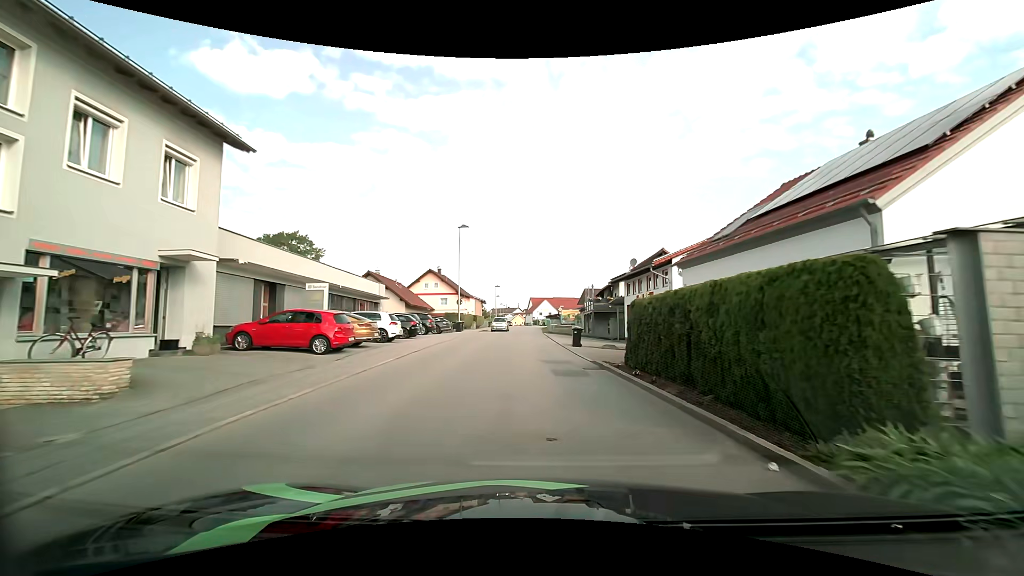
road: unclassified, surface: asphalt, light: Day
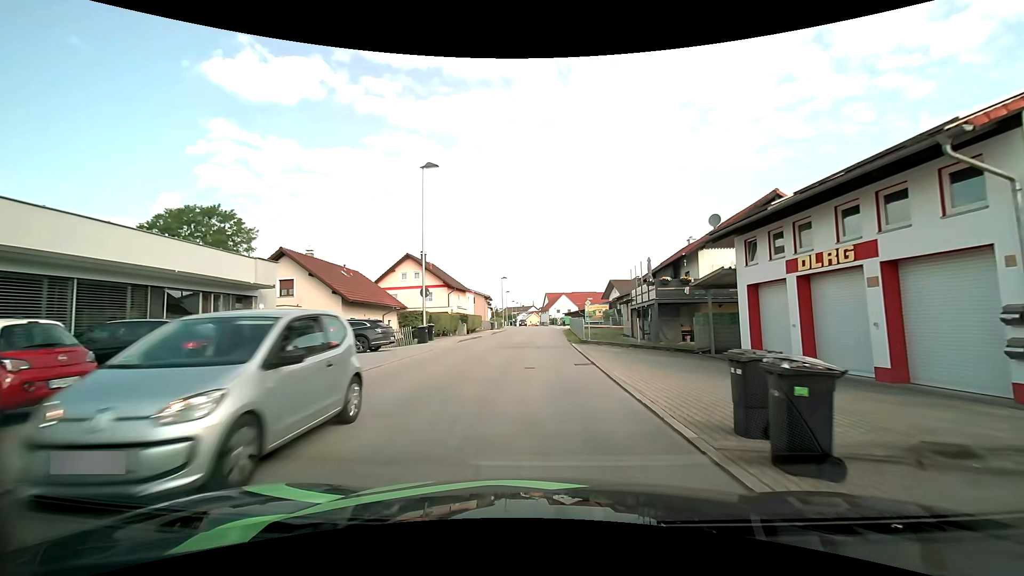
(-0.4, +19.7) m; -2°
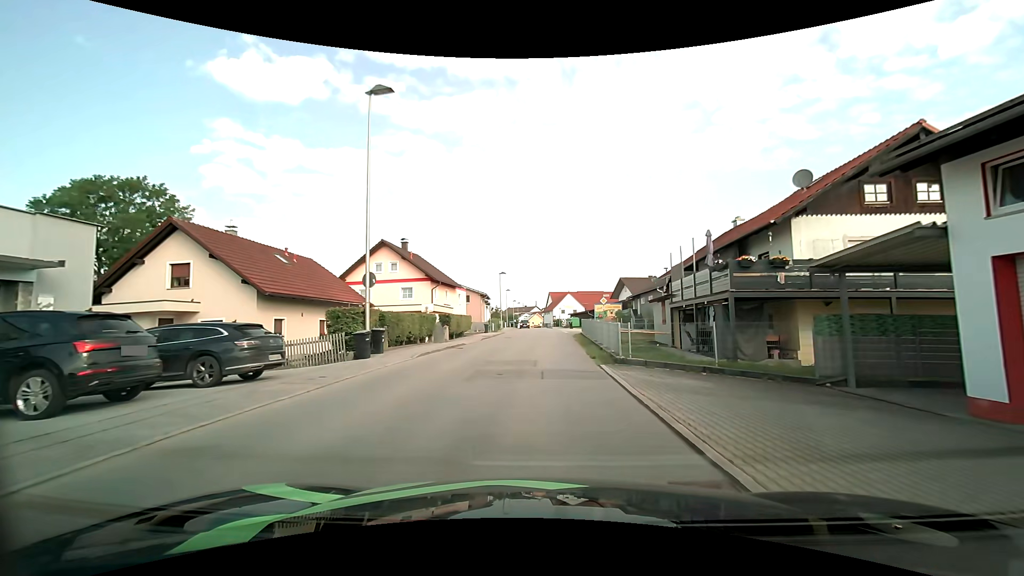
(-0.1, +9.7) m; -1°
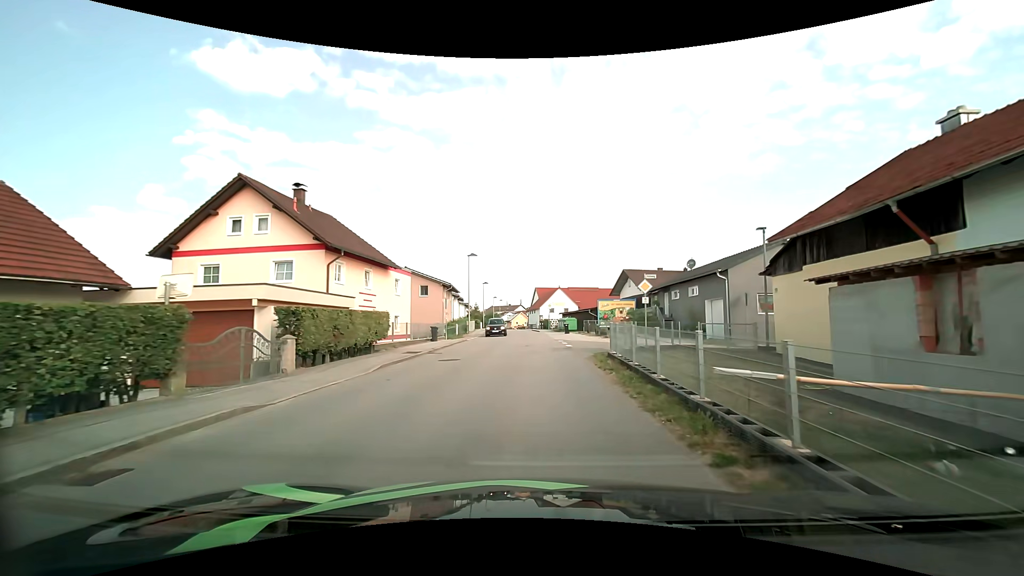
(+0.2, +19.5) m; +1°
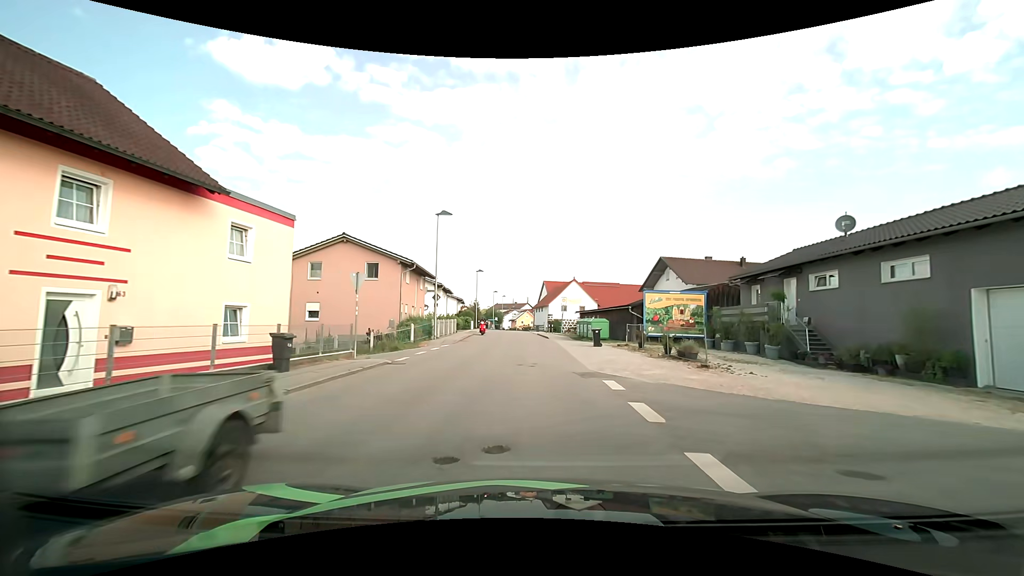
(+0.1, +19.3) m; 0°
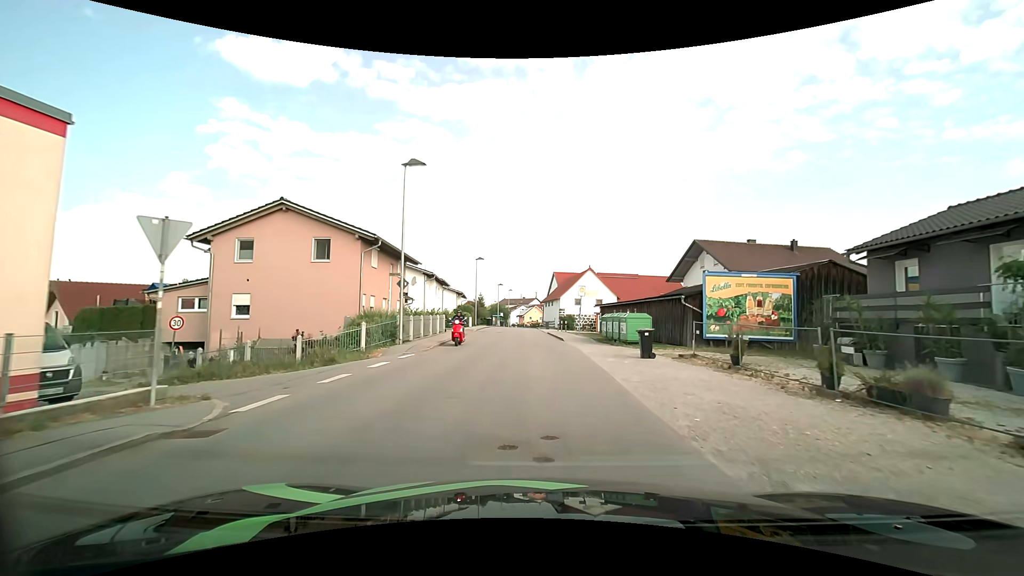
(-0.1, +9.7) m; -1°
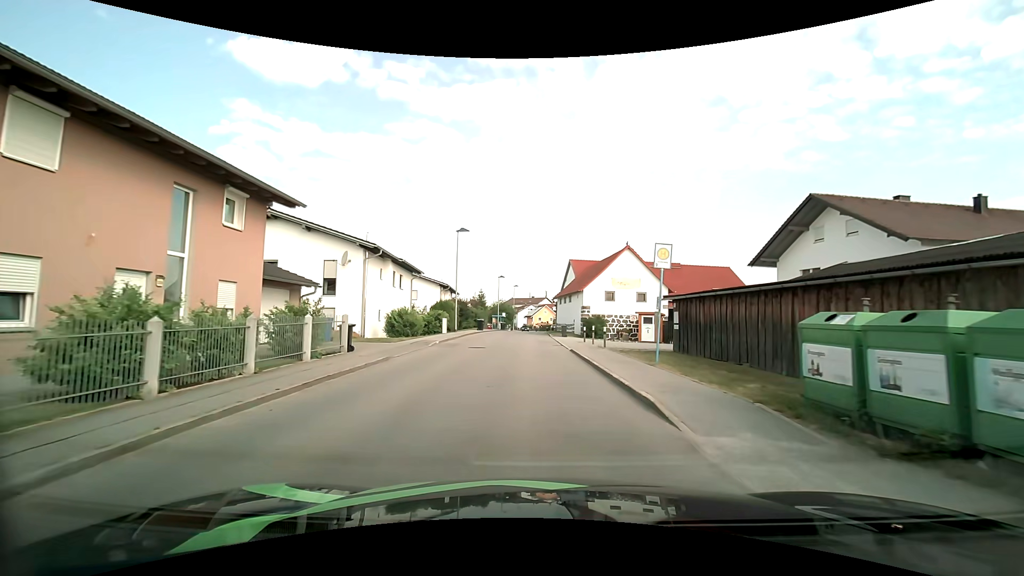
(-0.1, +20.0) m; -1°
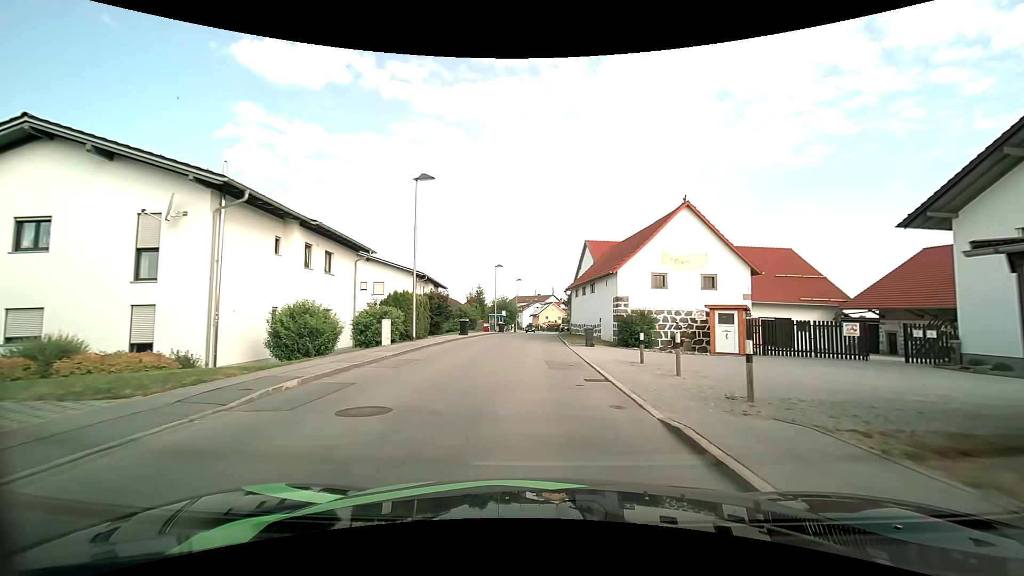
(0.0, +14.9) m; 0°
(0, +10) (0, +20) (0, +30) (0, +40) (0, +50) (0, +60) (0, +70) (+1, +80) (+1, +90) (+1, +100) m
